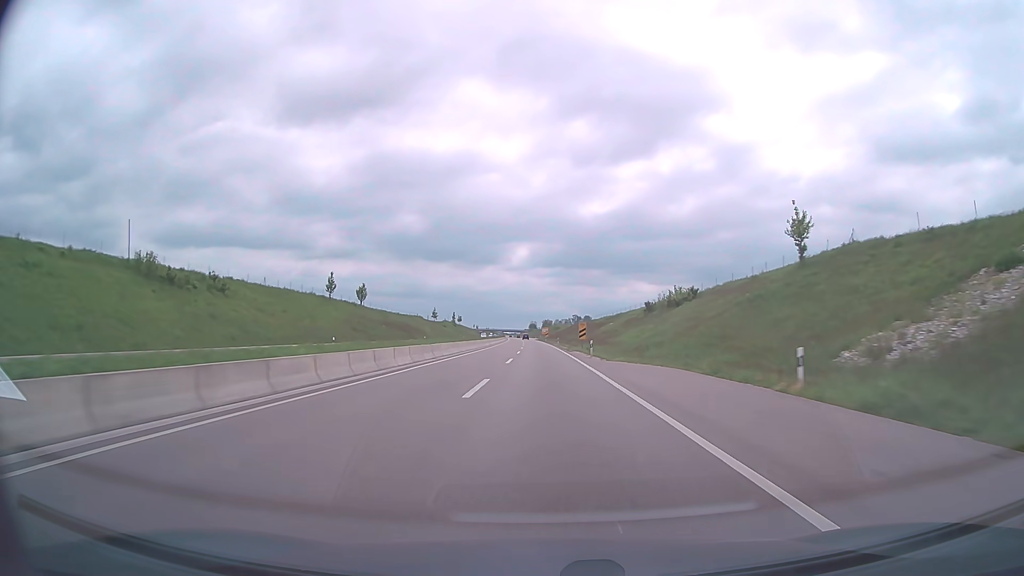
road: trunk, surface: asphalt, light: Day
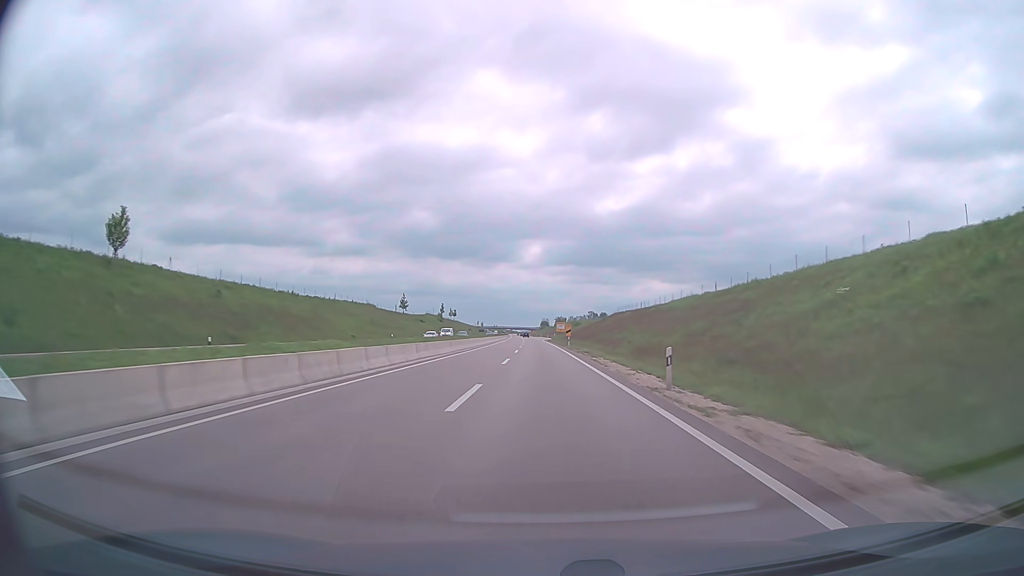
(-0.8, +75.3) m; -1°
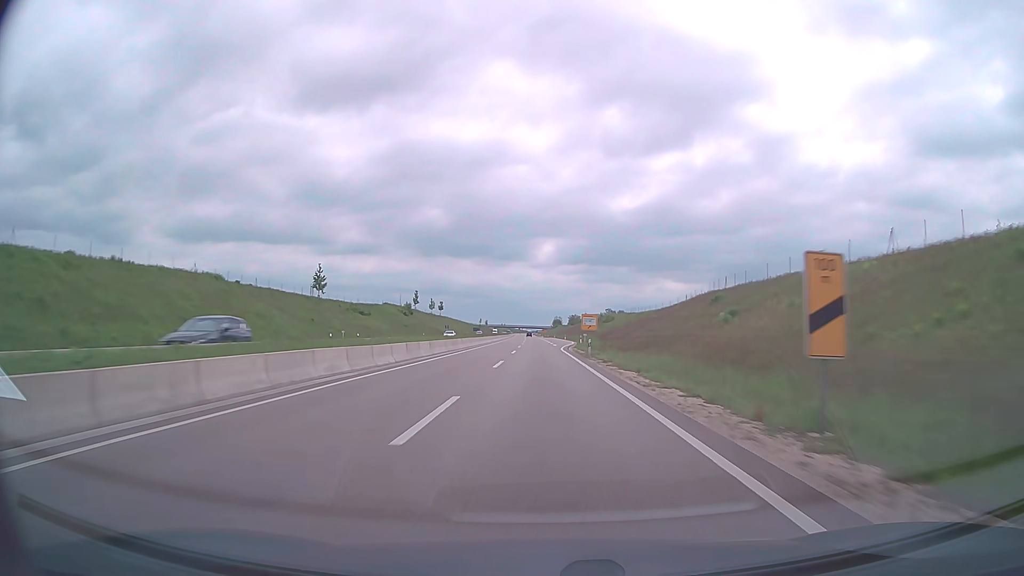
(-0.6, +75.8) m; -1°
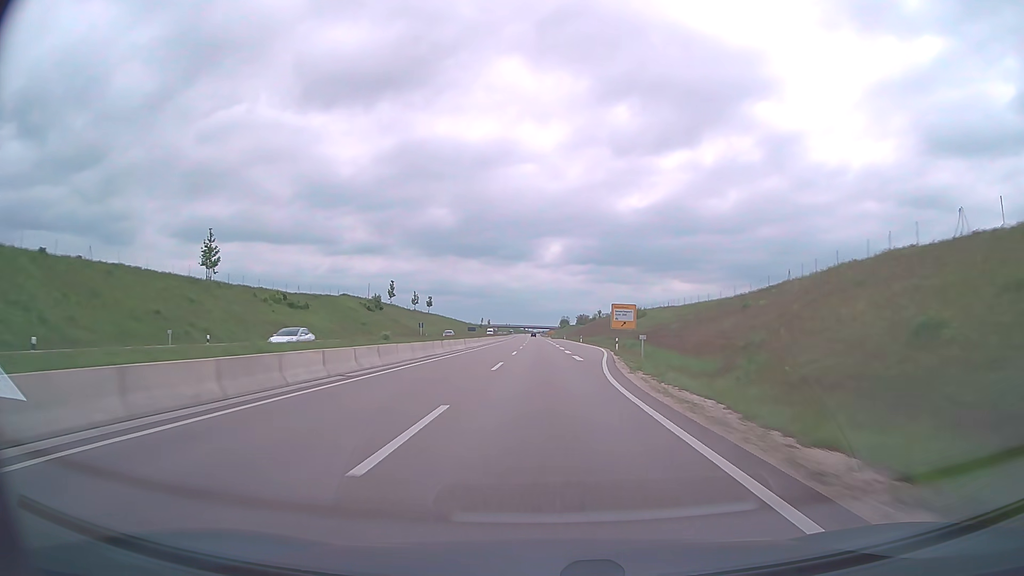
(-0.2, +37.9) m; -1°
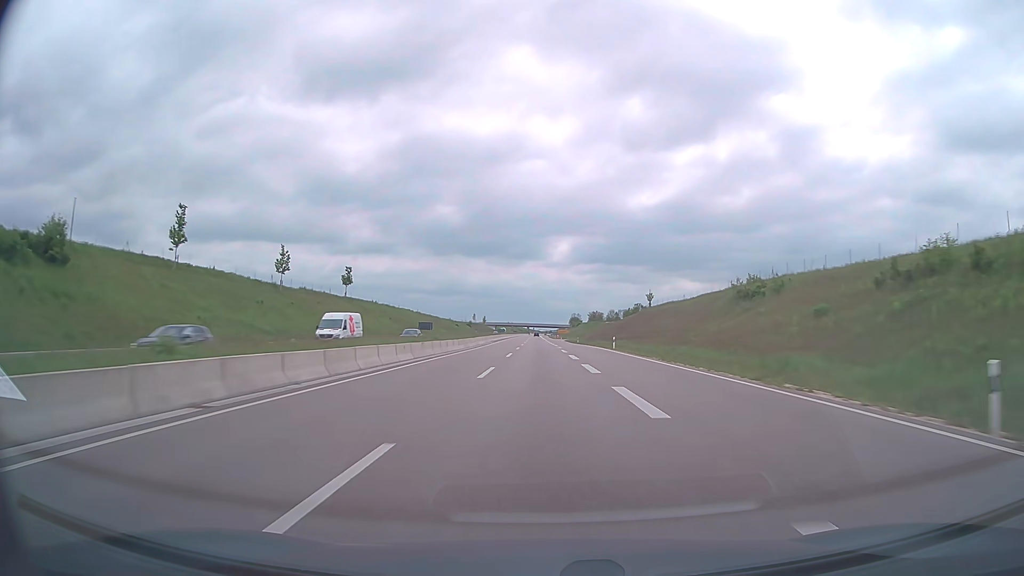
(-0.6, +94.6) m; -1°
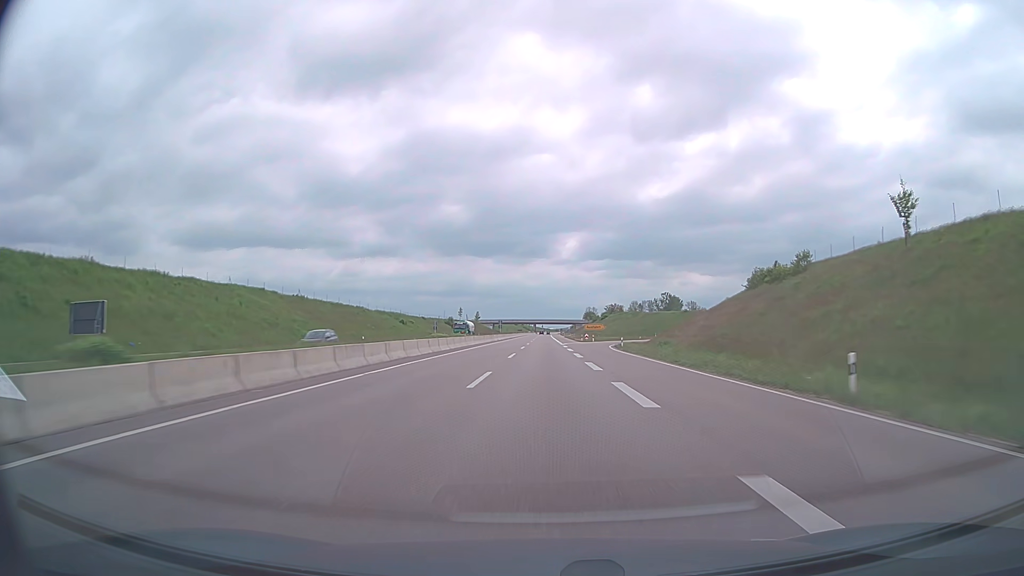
(-0.7, +94.4) m; -1°
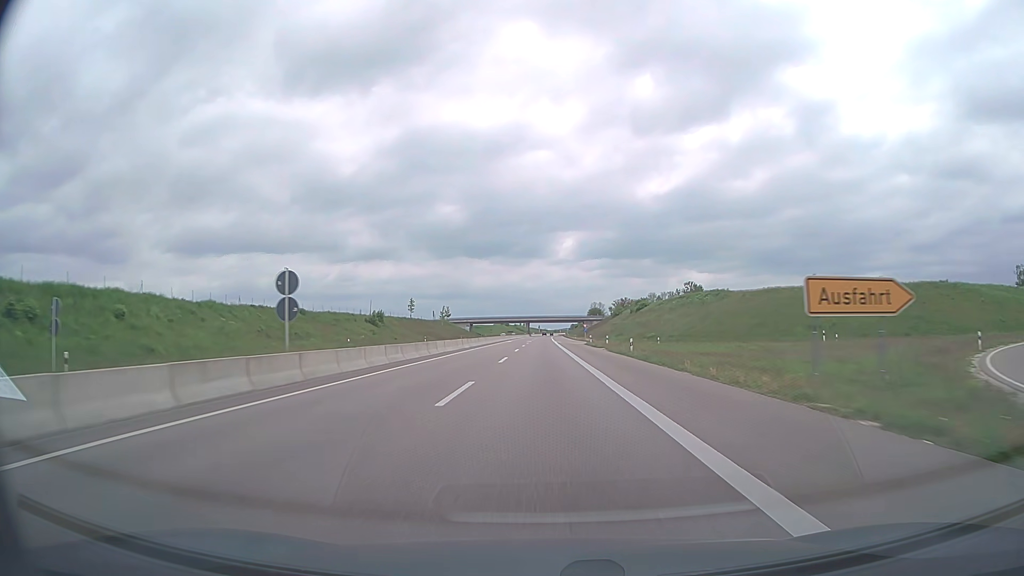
(+0.1, +94.0) m; 0°
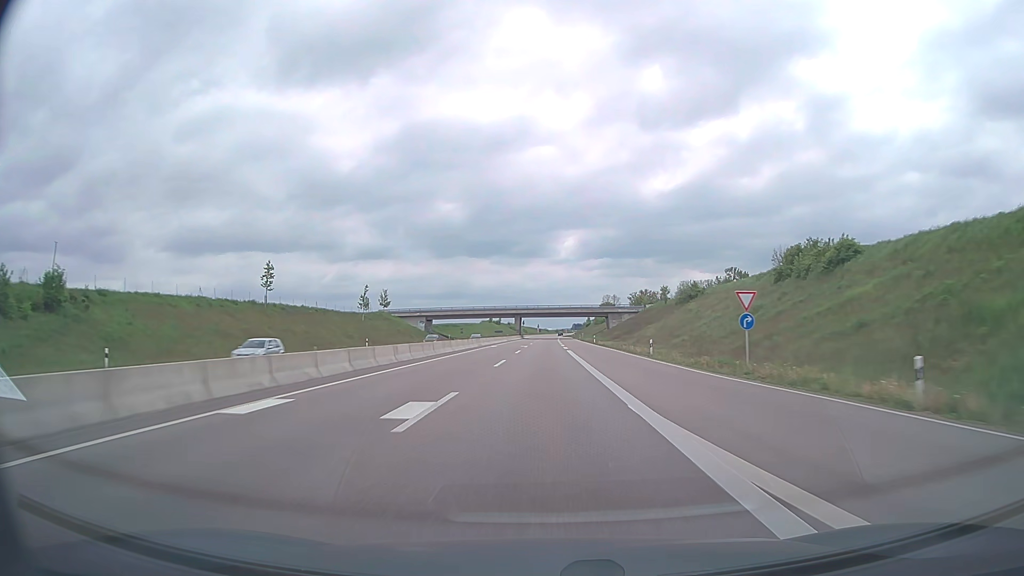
(-0.1, +93.5) m; 0°
(0, +10) (0, +20) (0, +30) (0, +40) (0, +50) (0, +60) (0, +70) (0, +80) (0, +90) (+1, +100) m
